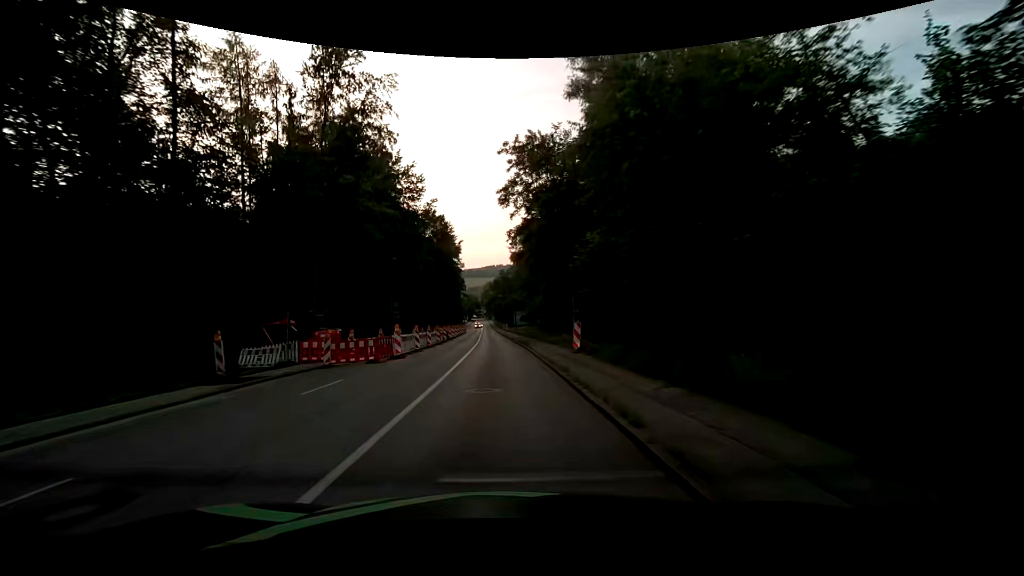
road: tertiary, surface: asphalt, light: Day
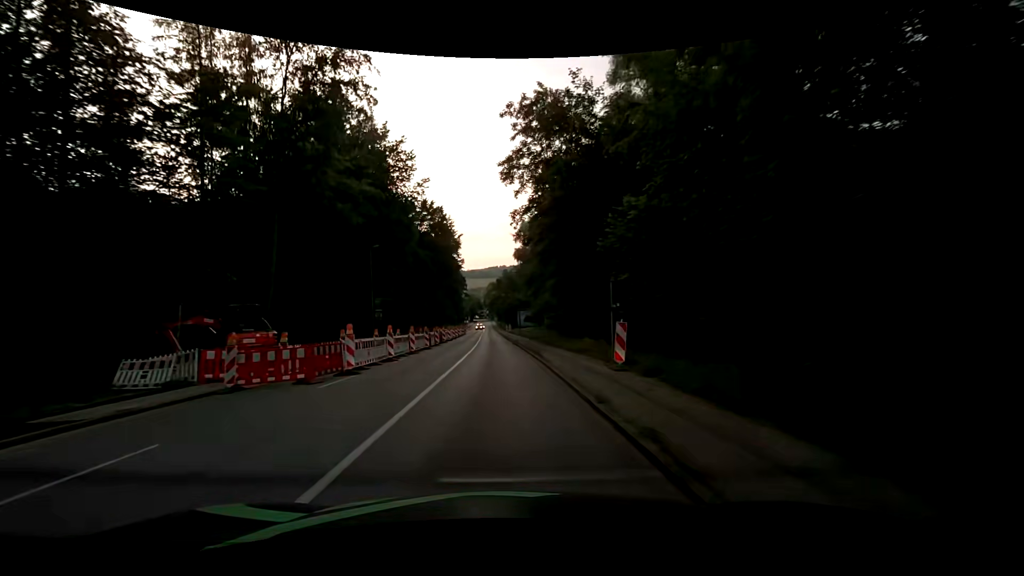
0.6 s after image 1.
(0.0, +7.6) m; 0°
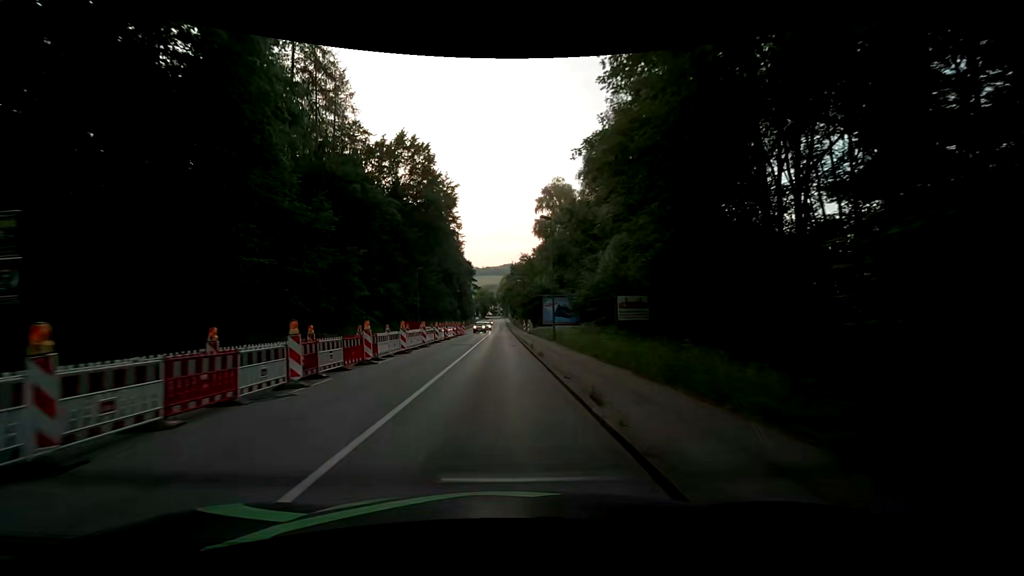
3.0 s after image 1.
(-0.5, +30.4) m; -2°
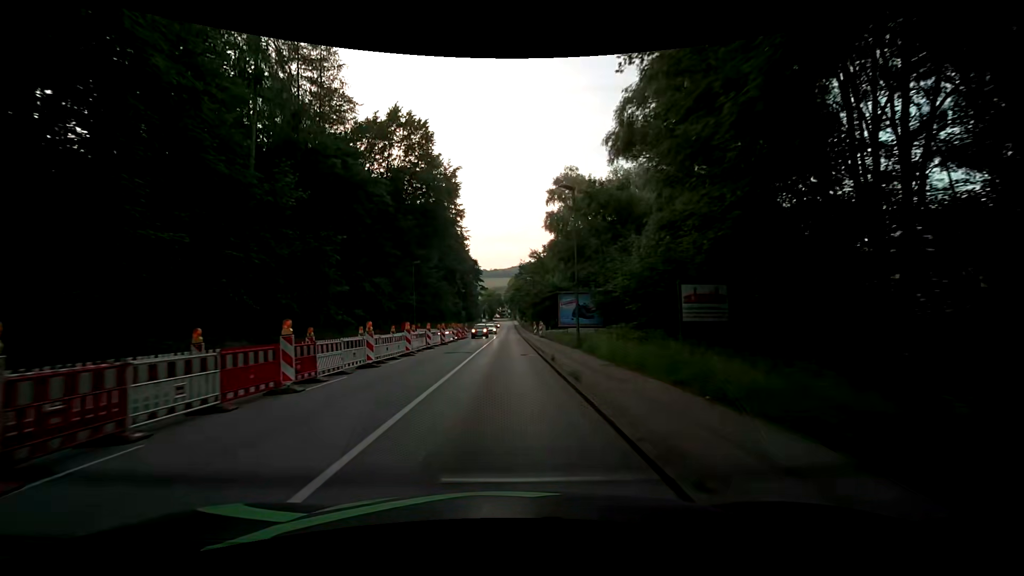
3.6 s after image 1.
(-0.1, +7.6) m; 0°
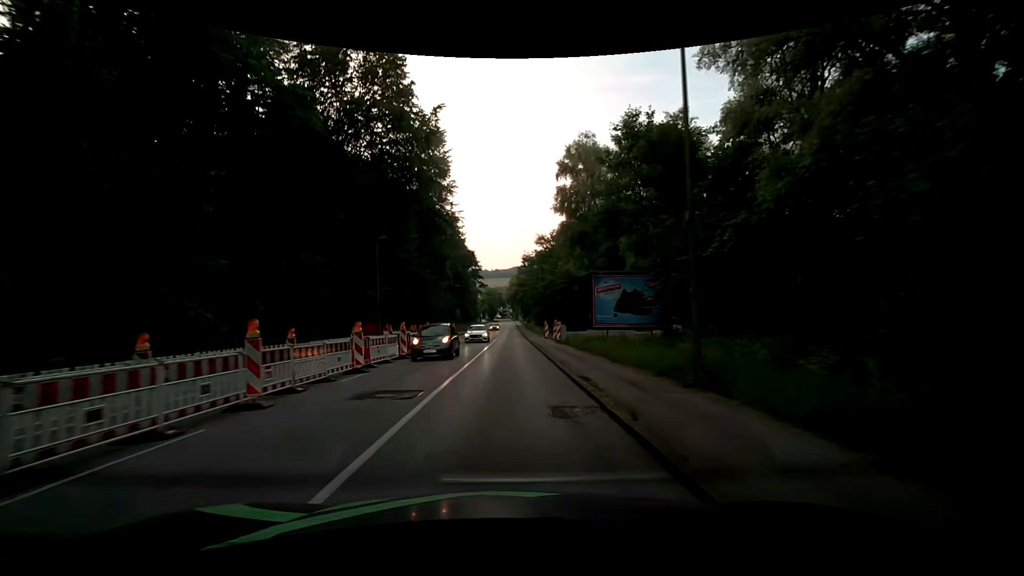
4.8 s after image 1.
(-0.2, +15.1) m; -1°
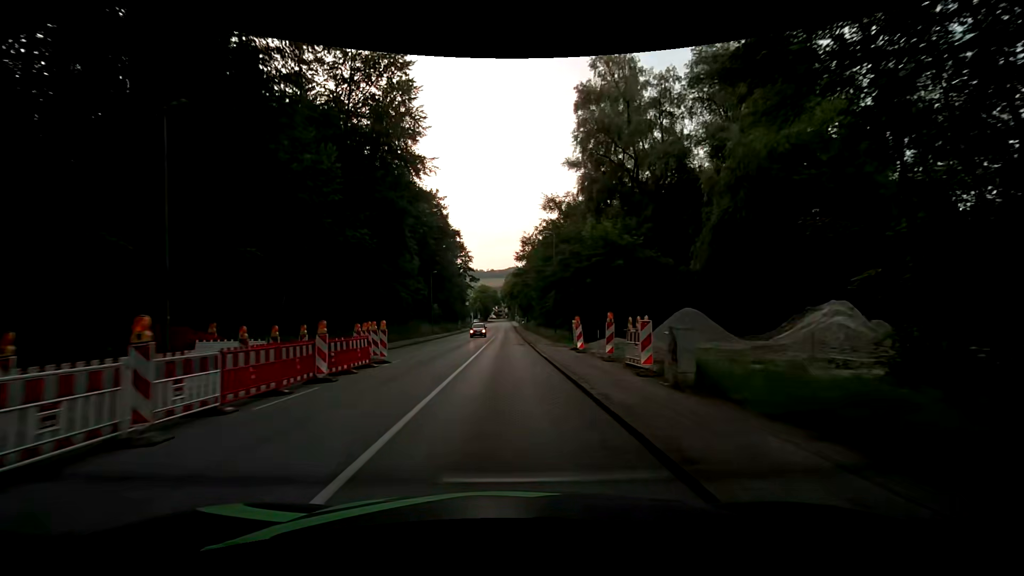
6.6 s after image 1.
(+0.1, +22.4) m; +1°
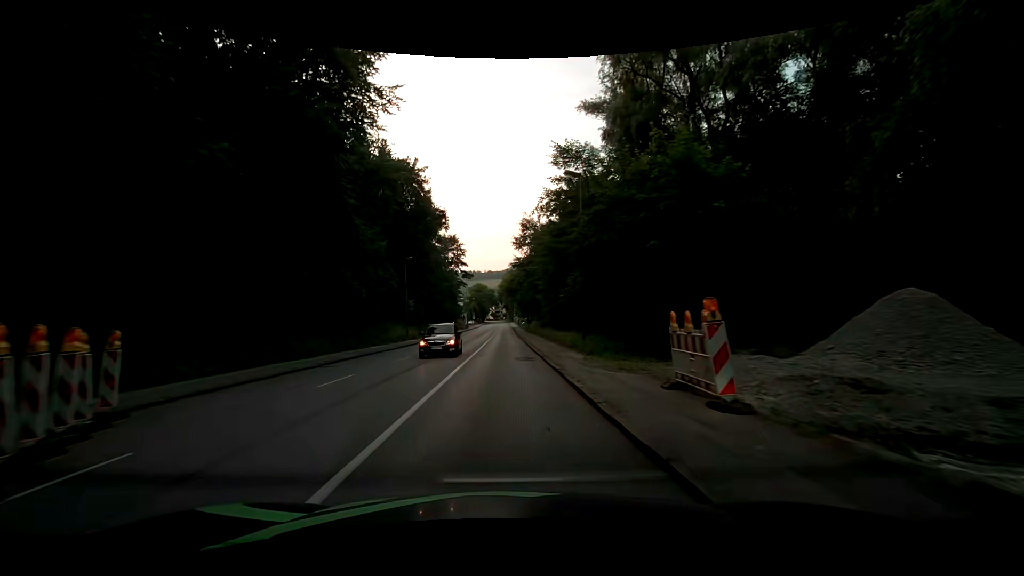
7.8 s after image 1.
(0.0, +14.8) m; 0°
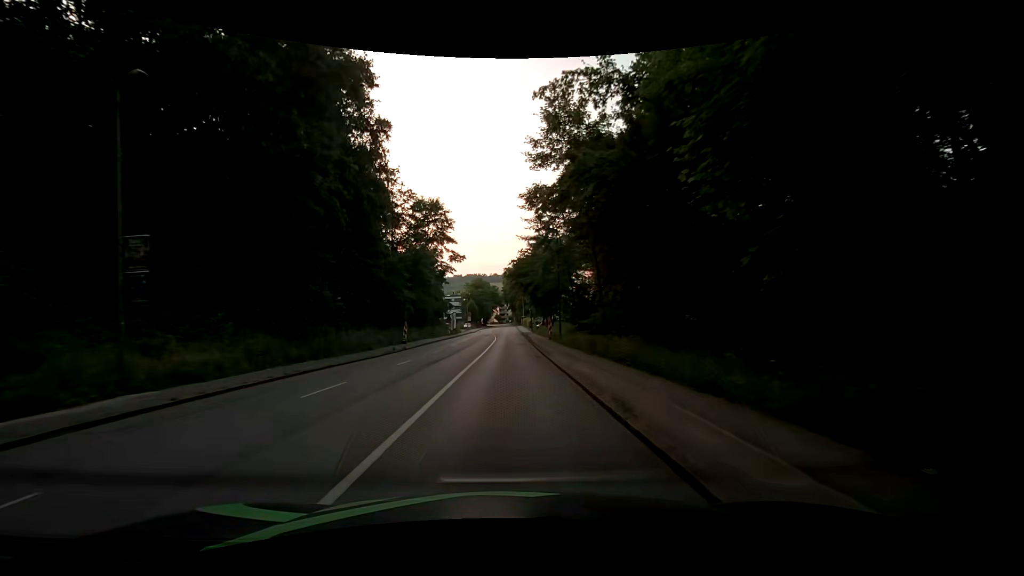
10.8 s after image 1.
(-0.4, +37.2) m; -1°
(0, +10) (0, +20) (0, +30) (0, +40) (+1, +50) (+1, +60) (+1, +70) (+1, +80) (+1, +90) (+1, +100) m
